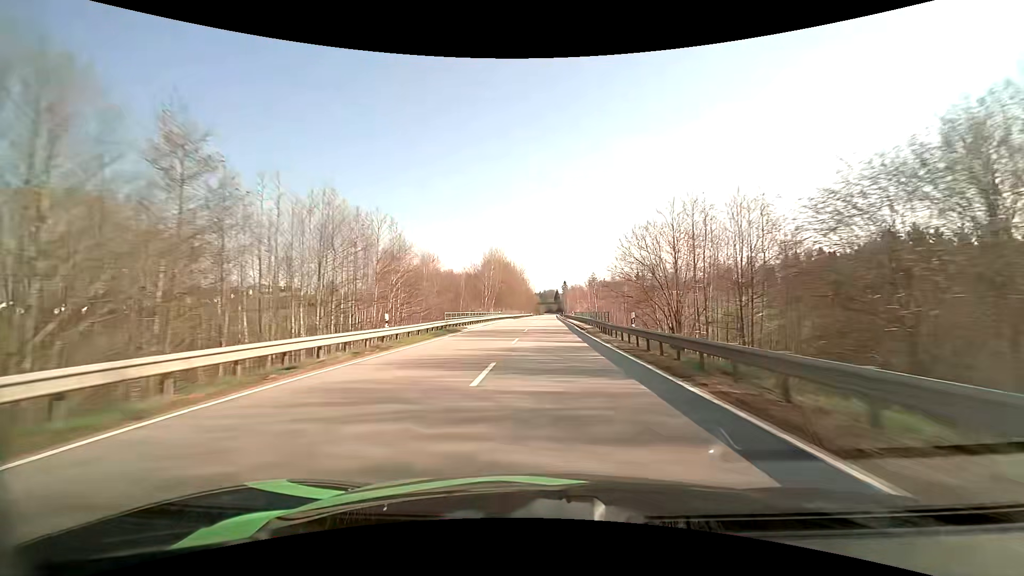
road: primary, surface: asphalt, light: Day
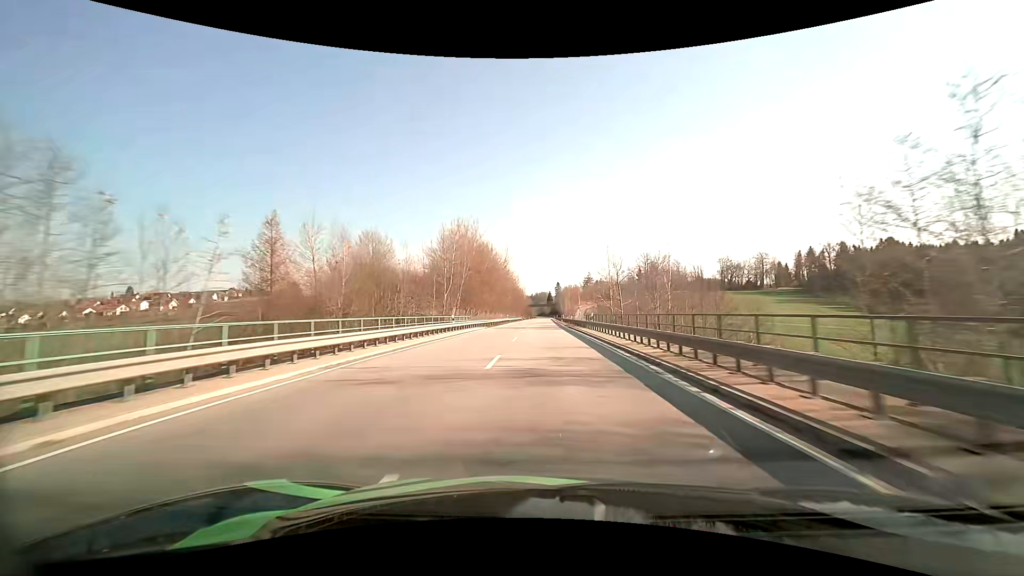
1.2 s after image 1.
(+0.3, +32.8) m; +1°
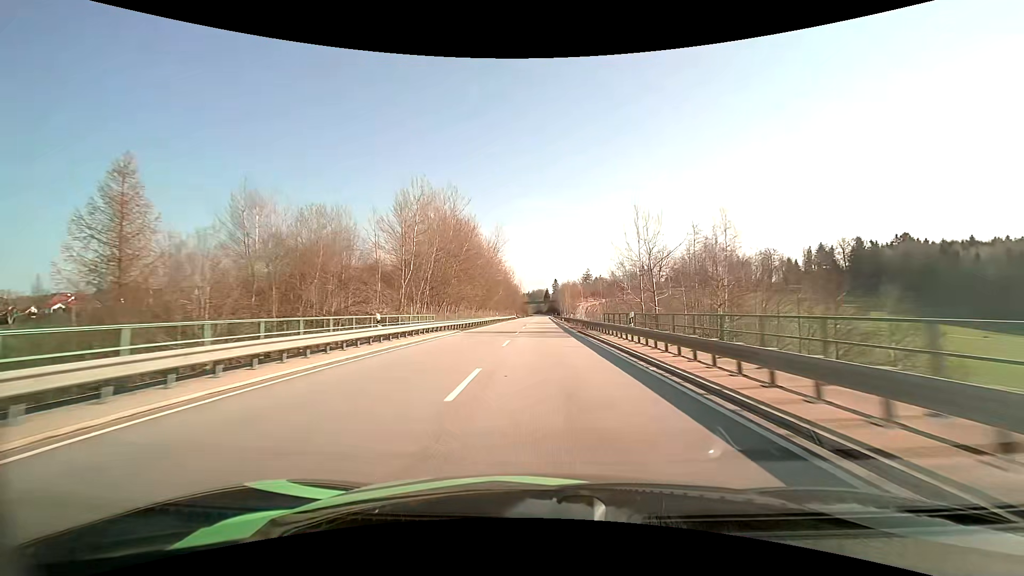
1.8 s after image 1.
(0.0, +16.4) m; 0°
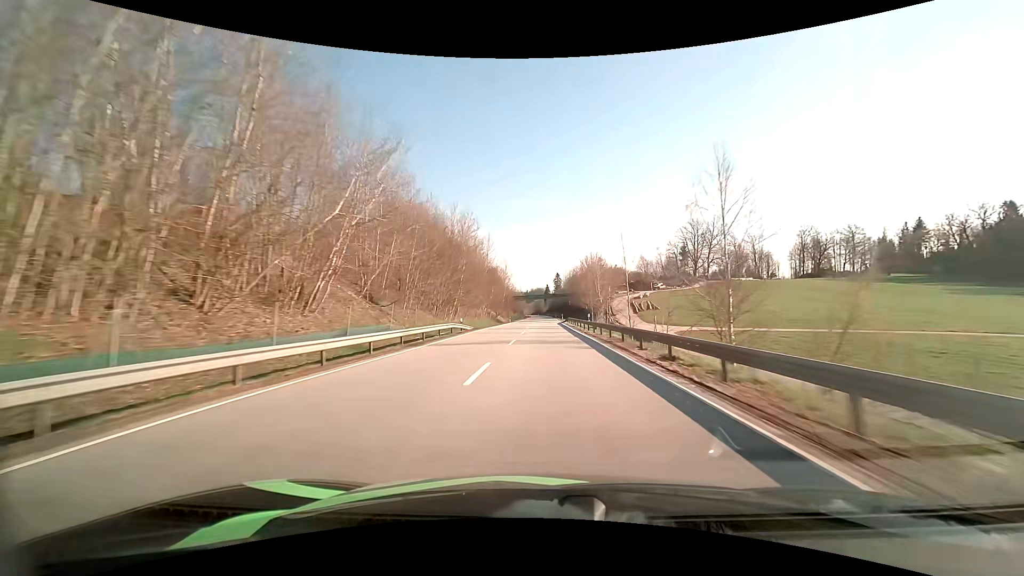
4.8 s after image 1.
(+0.5, +81.8) m; 0°
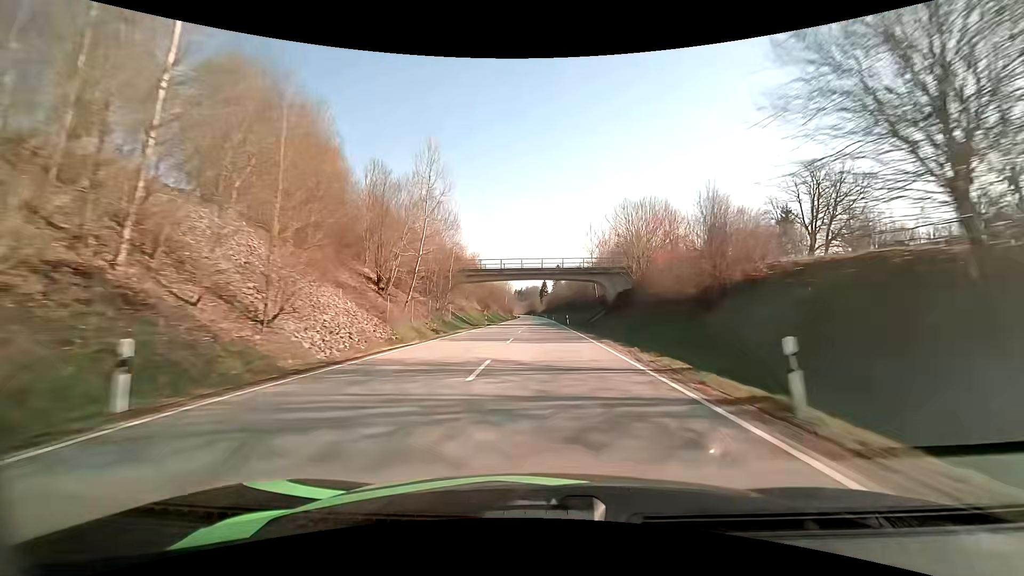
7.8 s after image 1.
(+0.6, +82.6) m; 0°
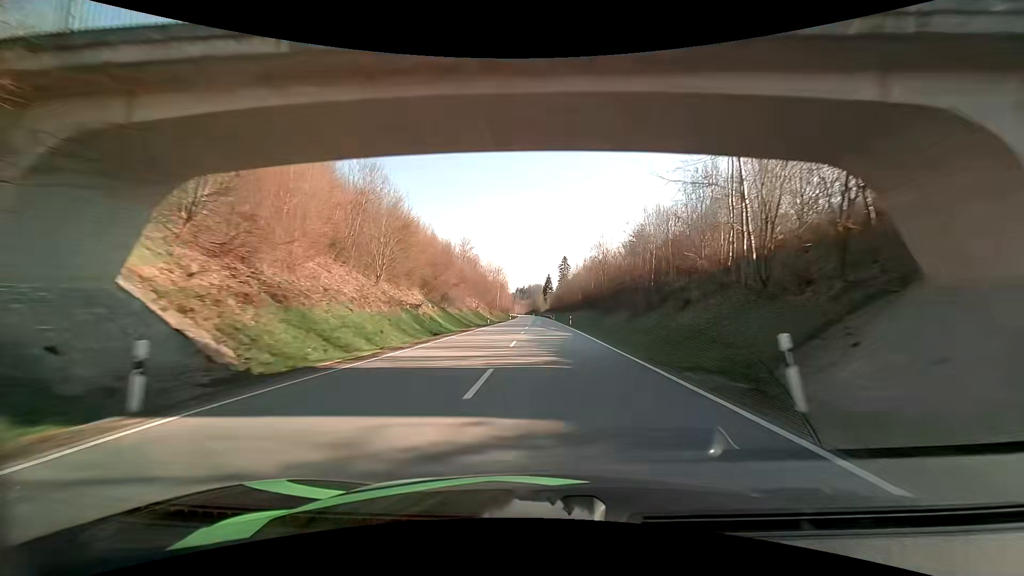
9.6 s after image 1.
(-0.1, +49.7) m; 0°
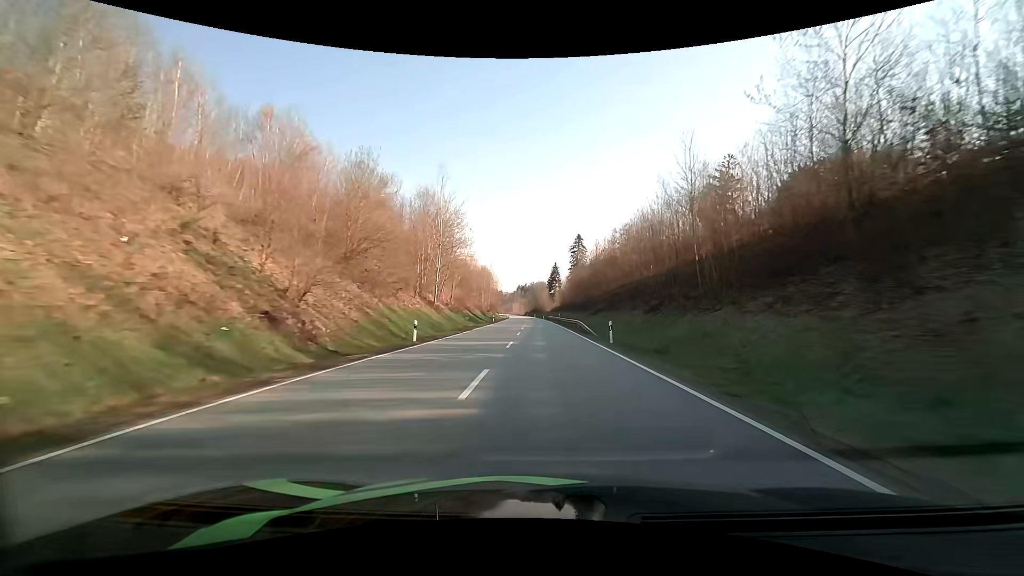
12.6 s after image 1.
(0.0, +83.5) m; 0°
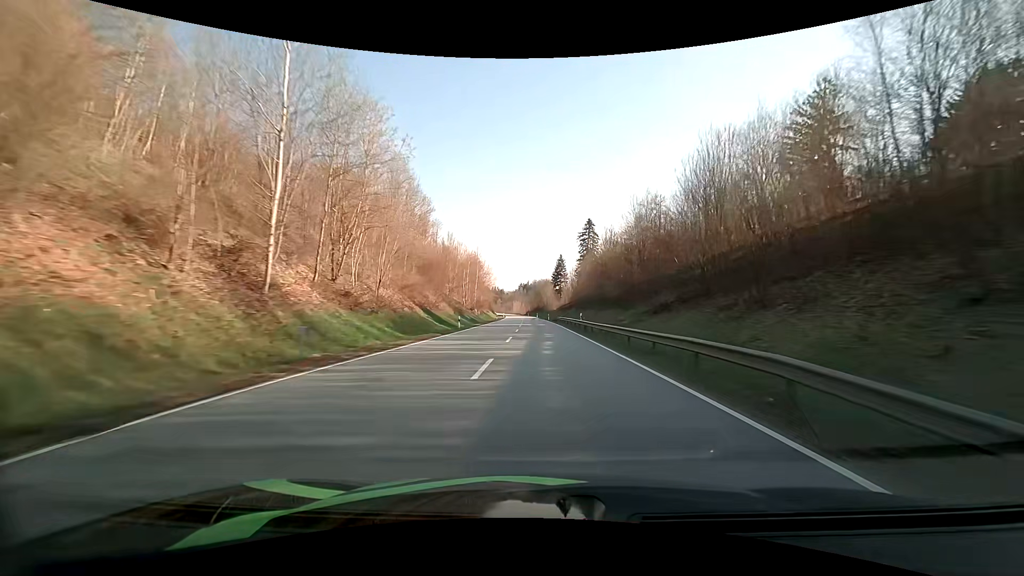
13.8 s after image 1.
(-0.1, +33.5) m; 0°
(0, +10) (0, +20) (0, +30) (0, +40) (0, +50) (0, +60) (-1, +70) (-1, +80) (-1, +90) (-2, +100) m
